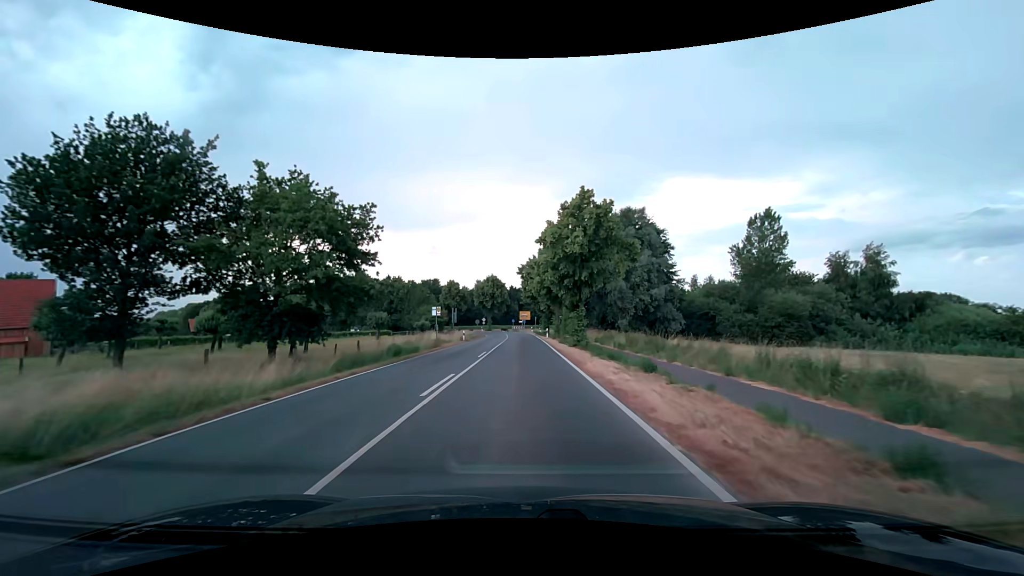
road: secondary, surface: asphalt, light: Day
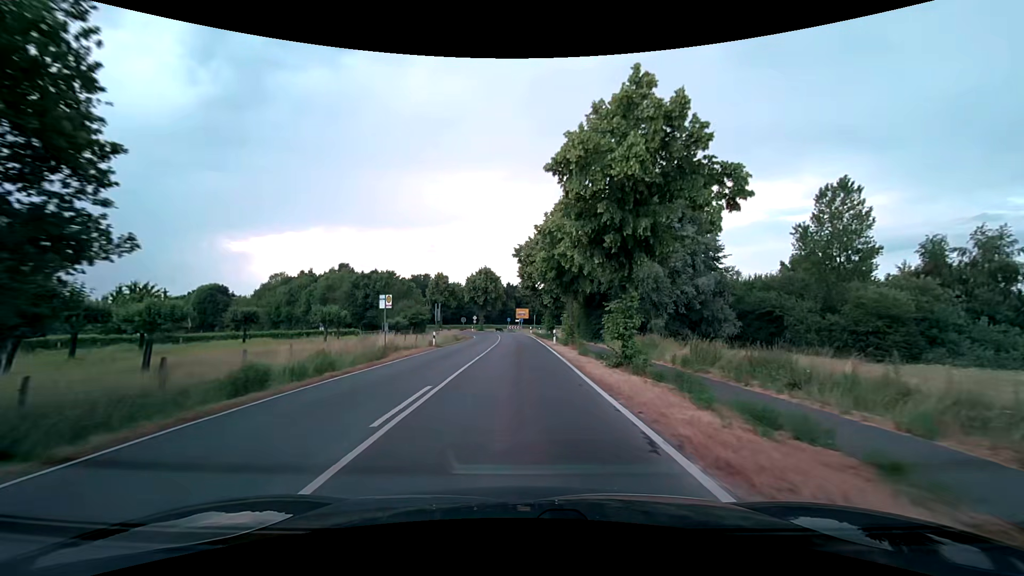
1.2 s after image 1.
(0.0, +15.0) m; 0°
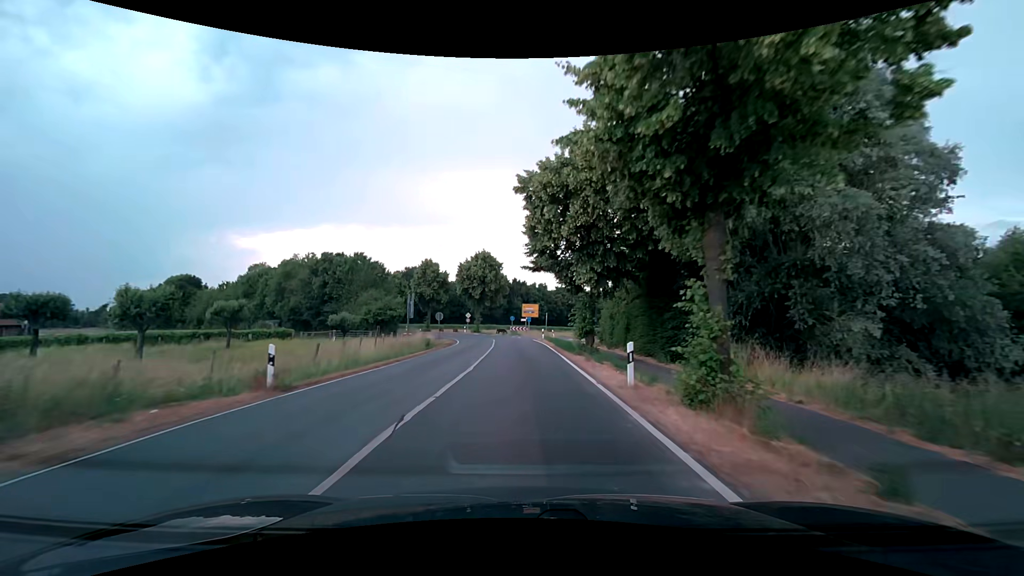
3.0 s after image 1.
(-0.1, +22.5) m; -1°
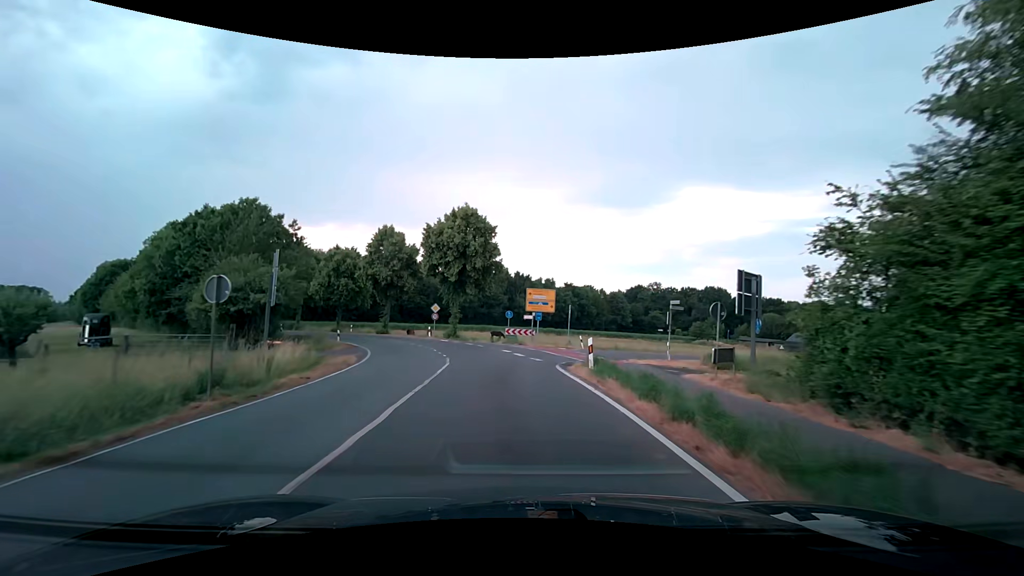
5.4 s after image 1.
(-0.1, +30.1) m; -1°
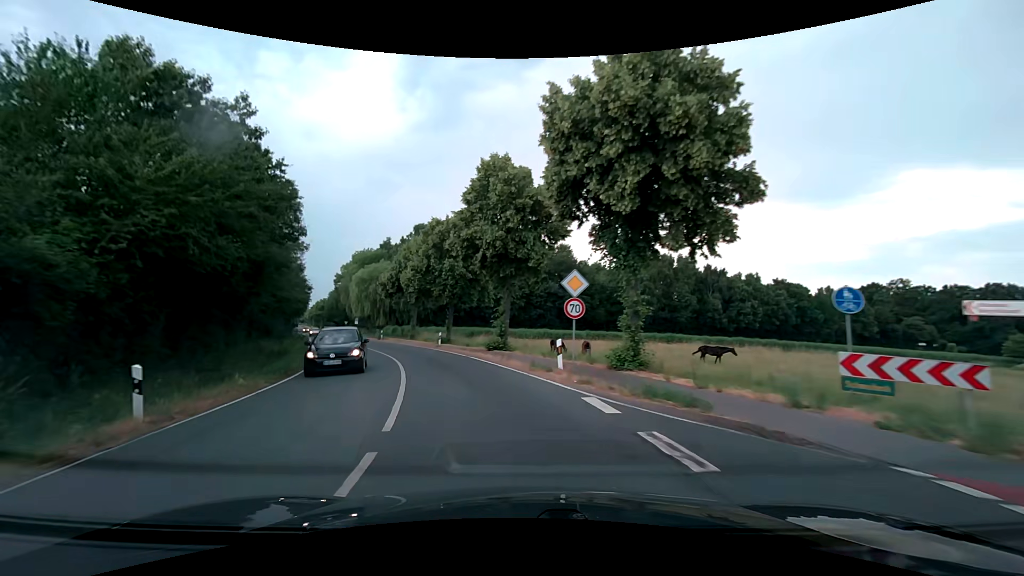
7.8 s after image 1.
(-3.5, +30.0) m; -19°
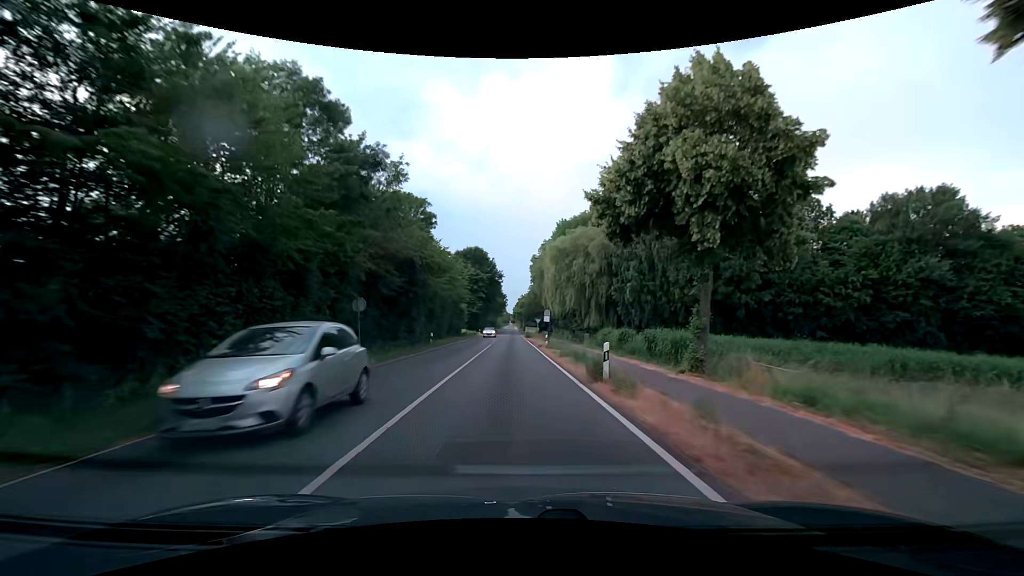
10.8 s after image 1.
(-12.0, +43.5) m; -24°
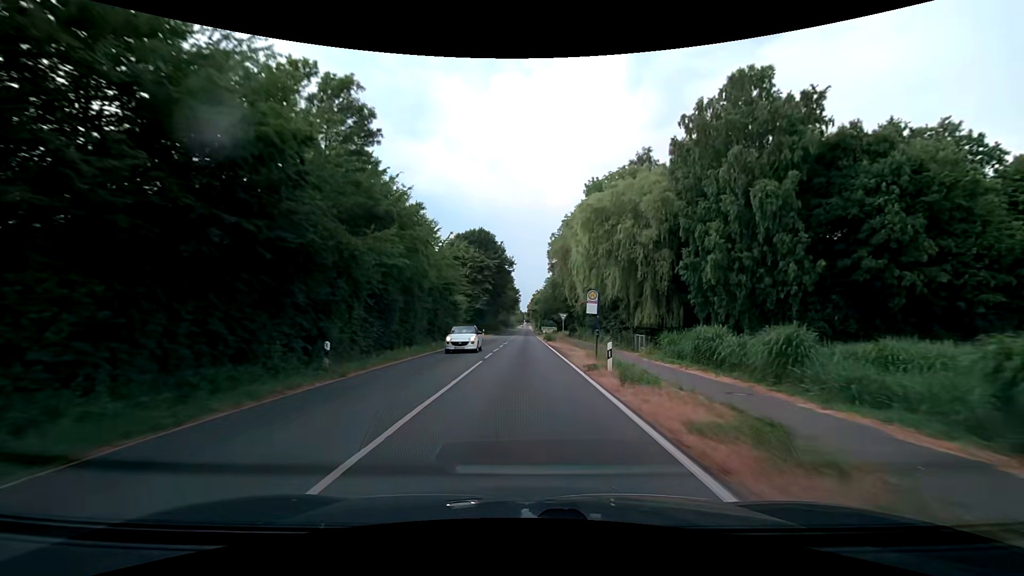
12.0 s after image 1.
(-0.4, +21.2) m; -2°
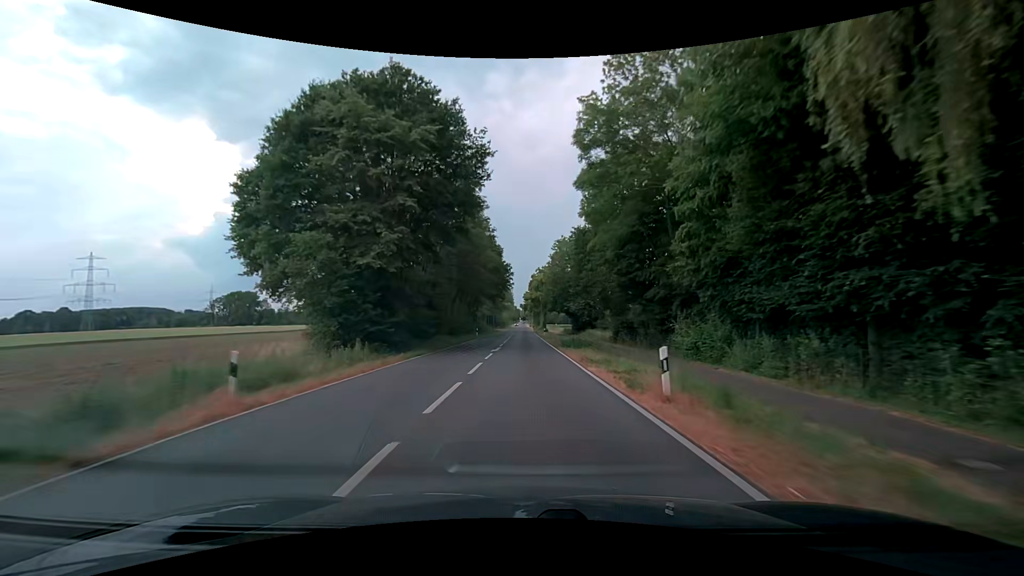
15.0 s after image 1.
(+0.4, +56.8) m; 0°
(0, +10) (0, +20) (0, +30) (0, +40) (+1, +50) (+1, +60) (+1, +70) (+1, +80) (+1, +90) (+1, +100) m
